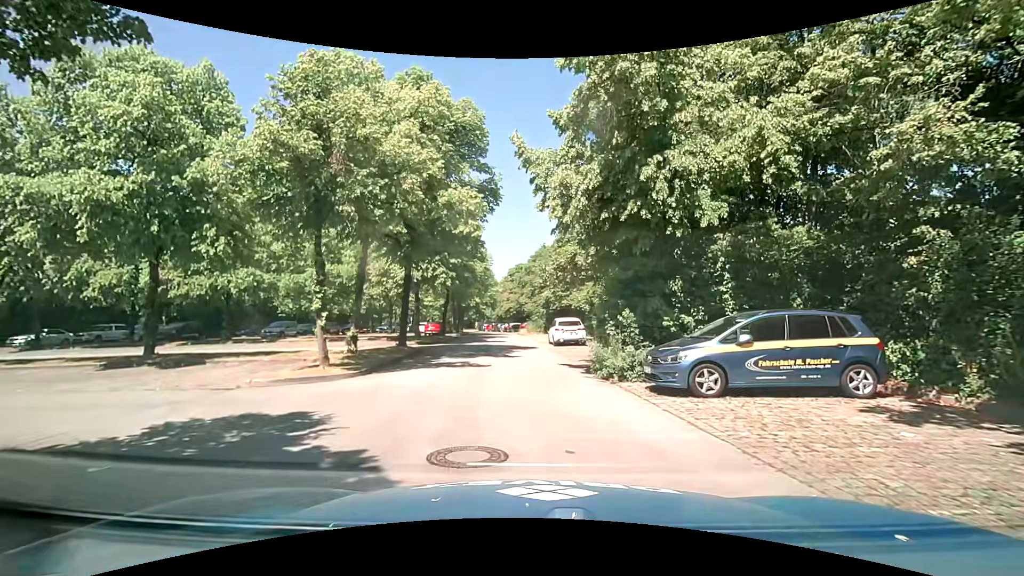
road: residential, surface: asphalt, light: Day
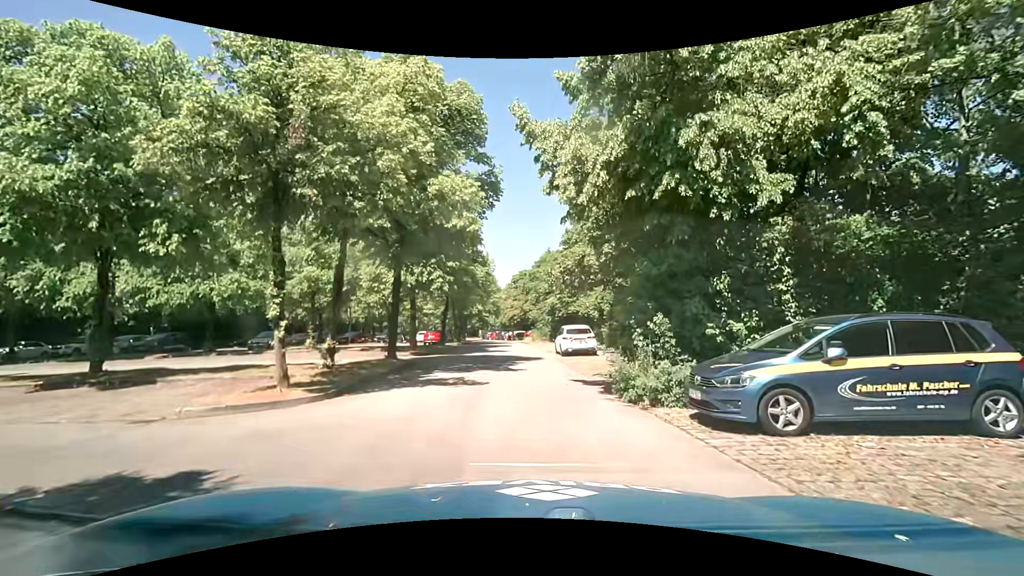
(0.0, +2.5) m; -2°
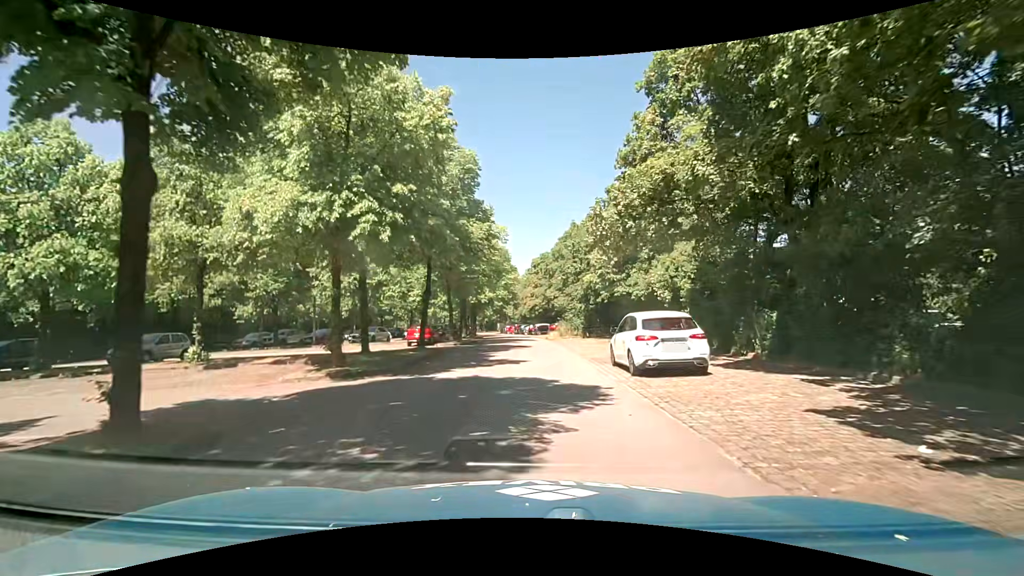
(-0.2, +14.2) m; -2°
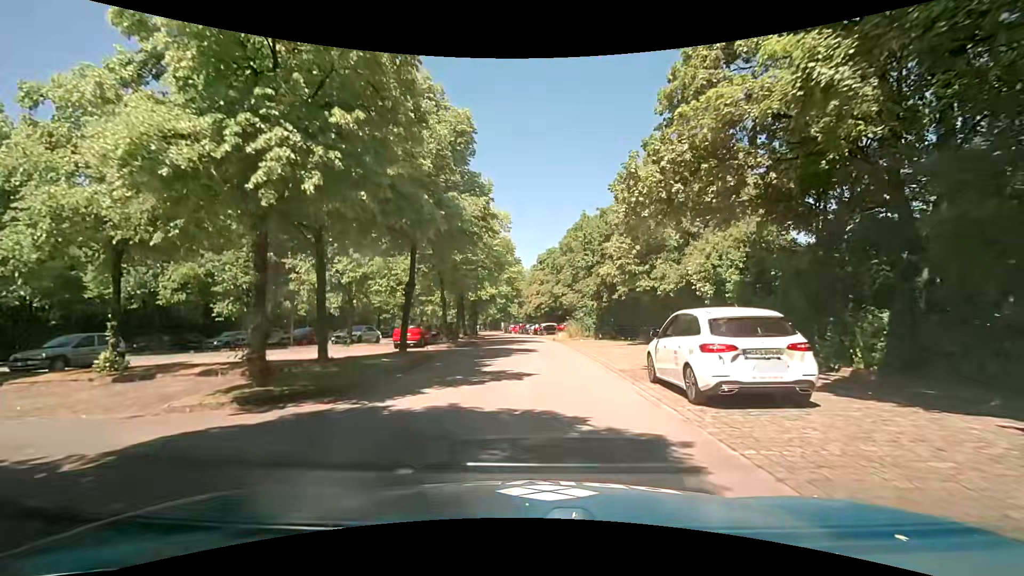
(0.0, +4.6) m; -1°
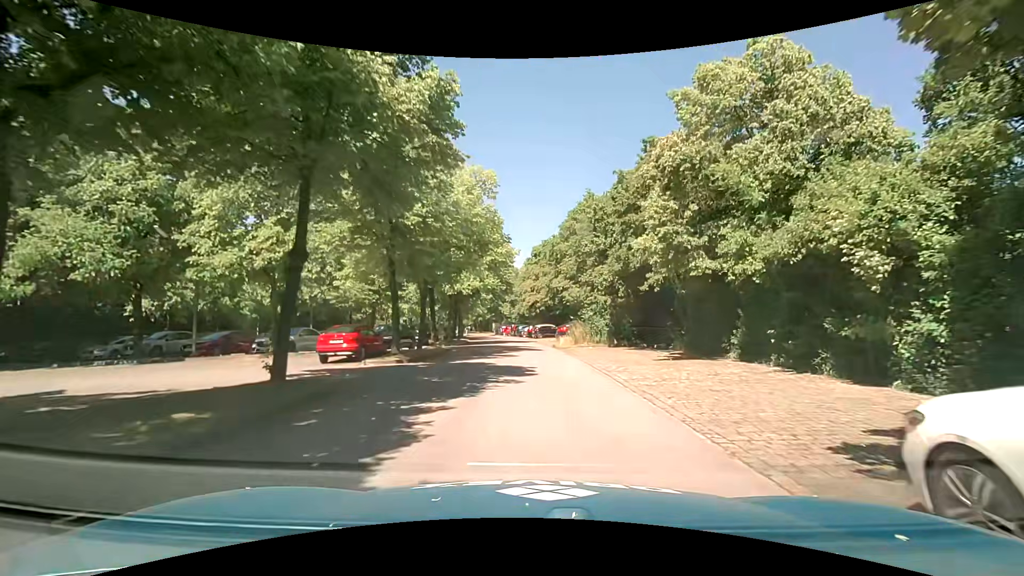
(+0.3, +9.2) m; +3°
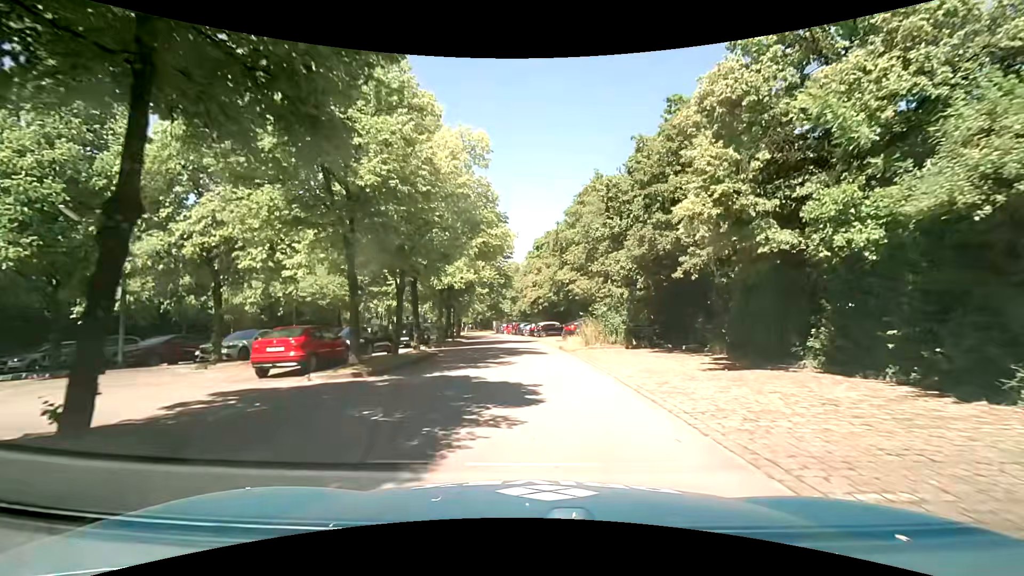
(-0.1, +4.6) m; 0°
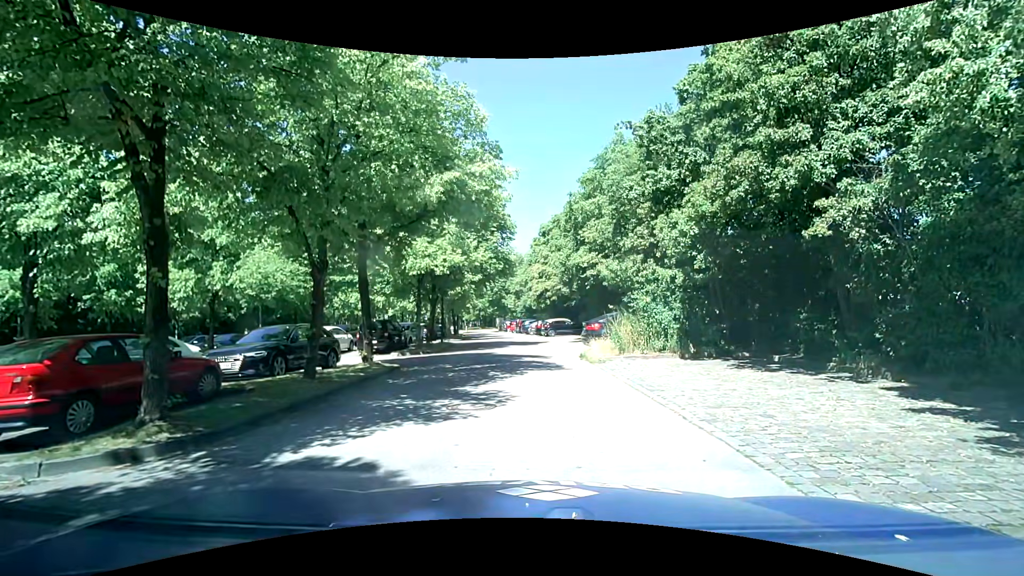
(-0.2, +7.2) m; -2°
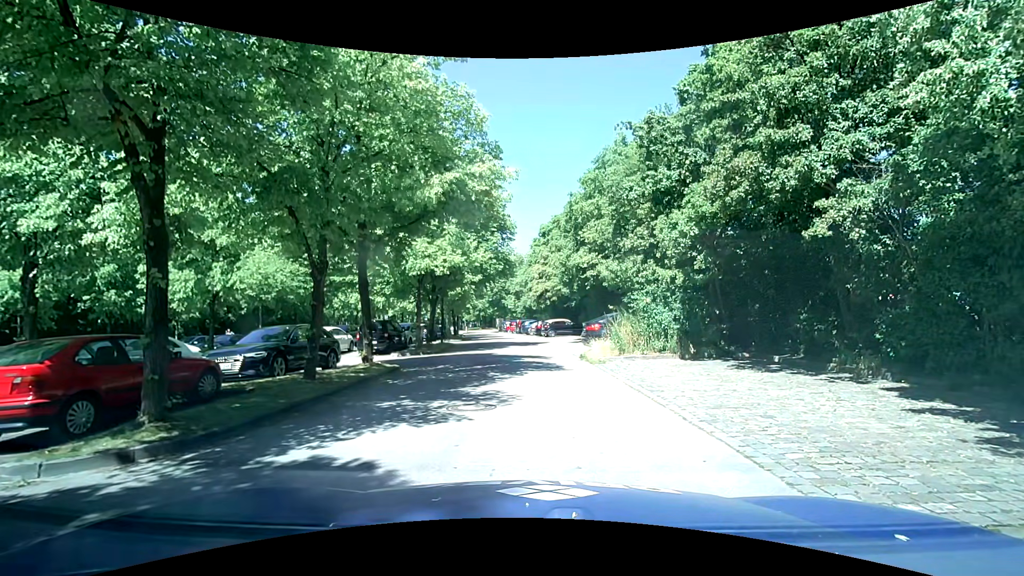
(0.0, 0.0) m; 0°
